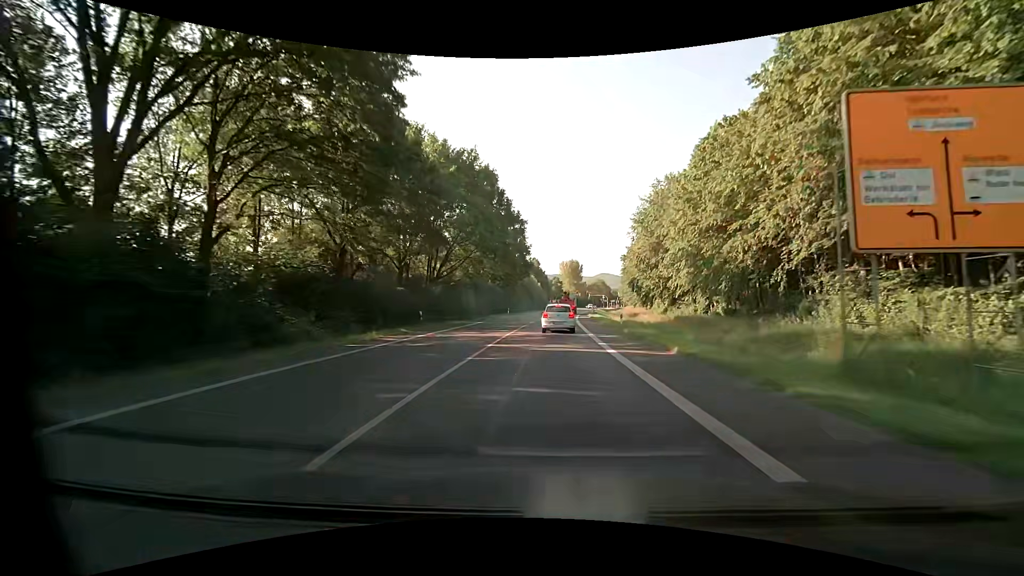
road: primary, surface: asphalt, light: Day
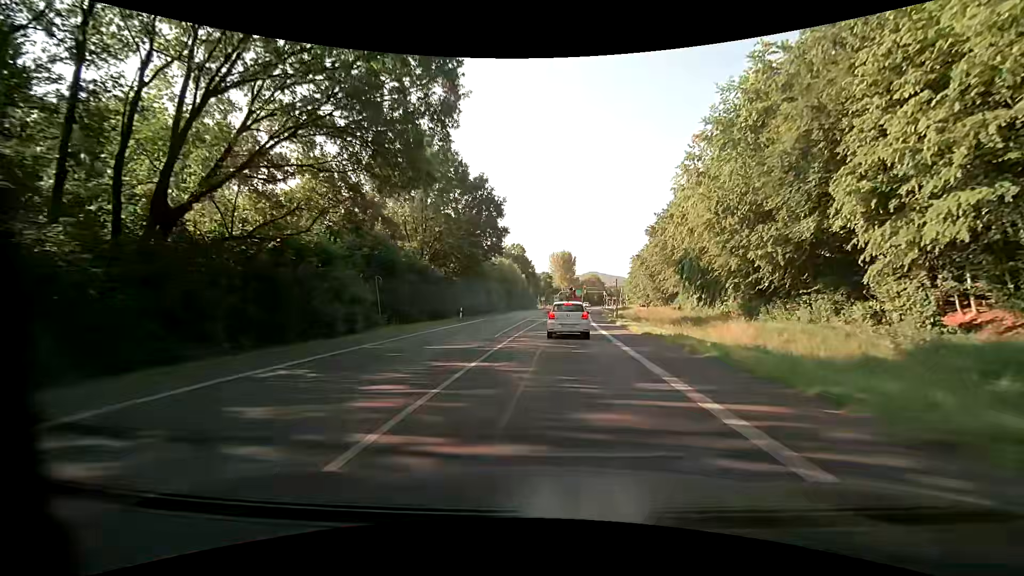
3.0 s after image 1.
(+0.5, +36.8) m; +1°
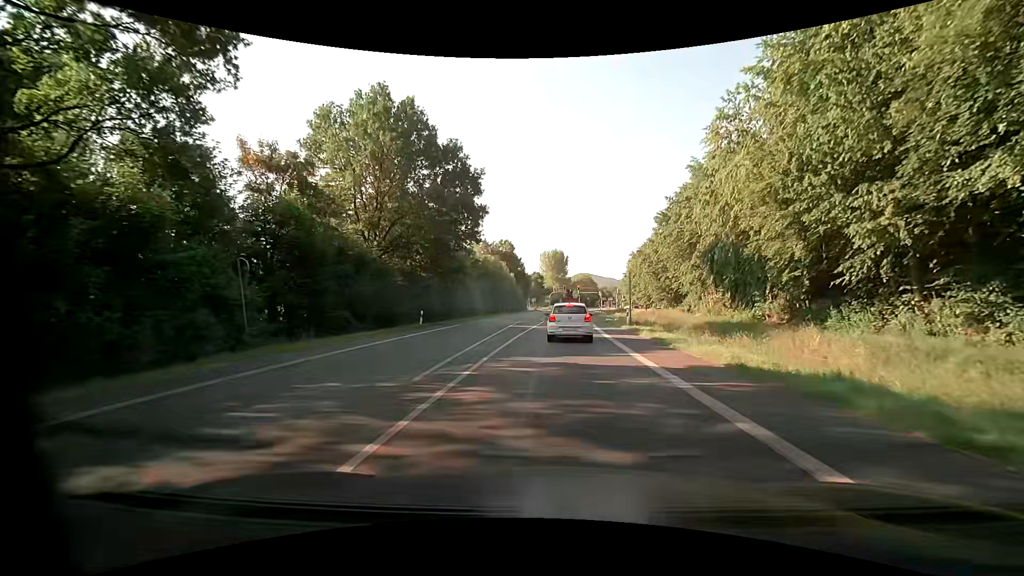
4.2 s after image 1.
(+0.1, +11.4) m; +2°
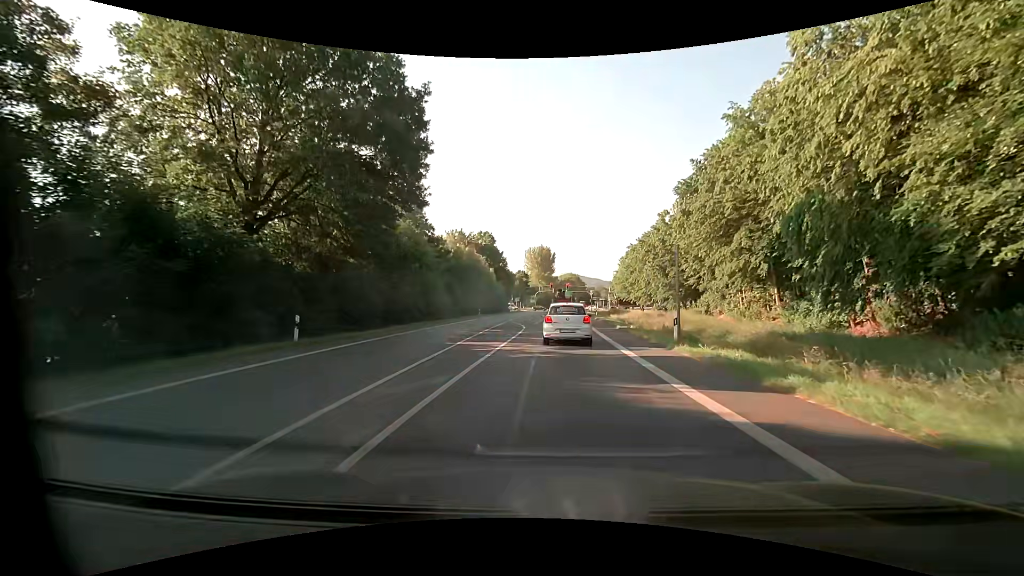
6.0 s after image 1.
(+0.1, +15.1) m; +1°
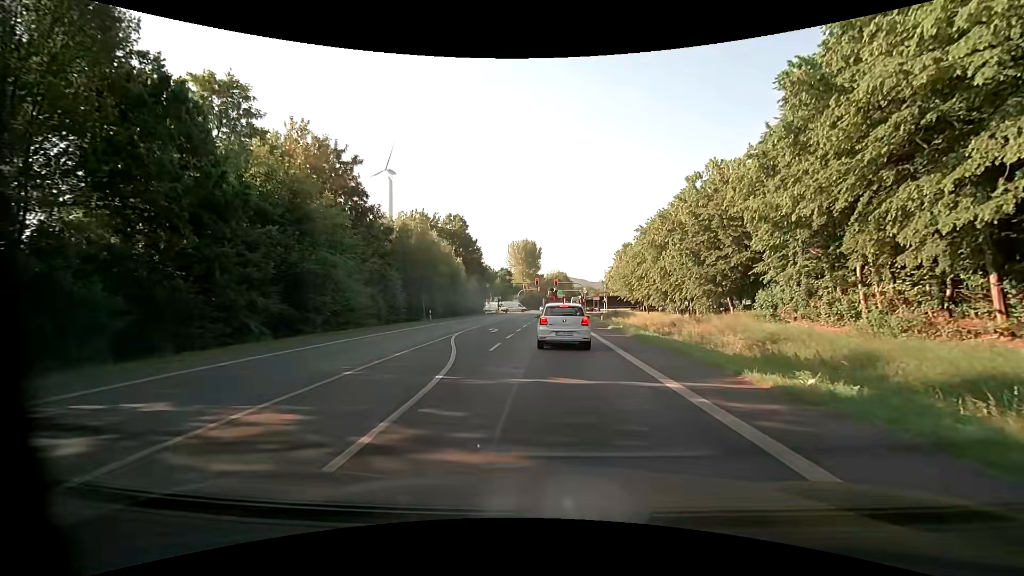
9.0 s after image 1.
(+0.3, +21.7) m; +2°
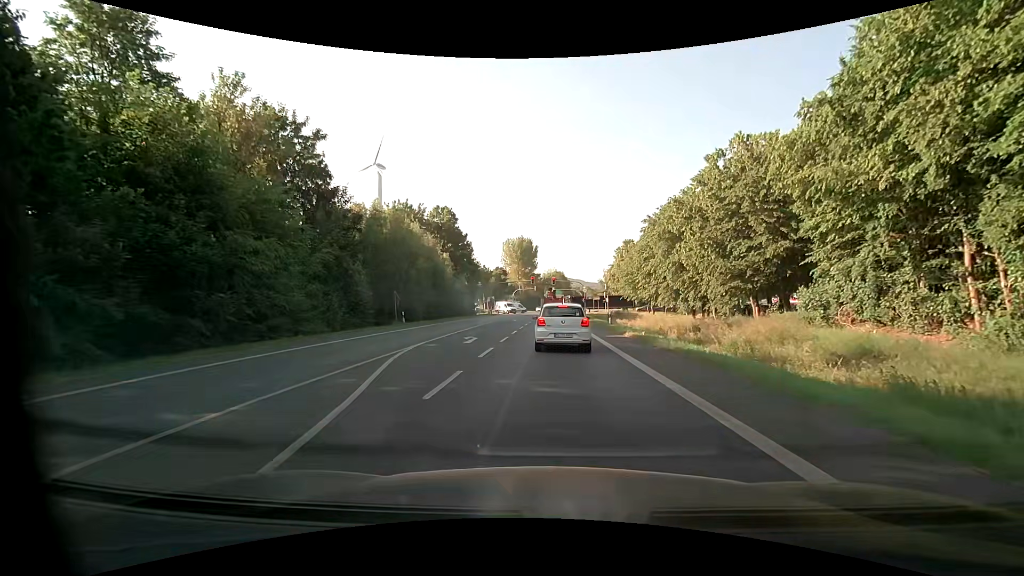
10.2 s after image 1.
(0.0, +7.8) m; +1°
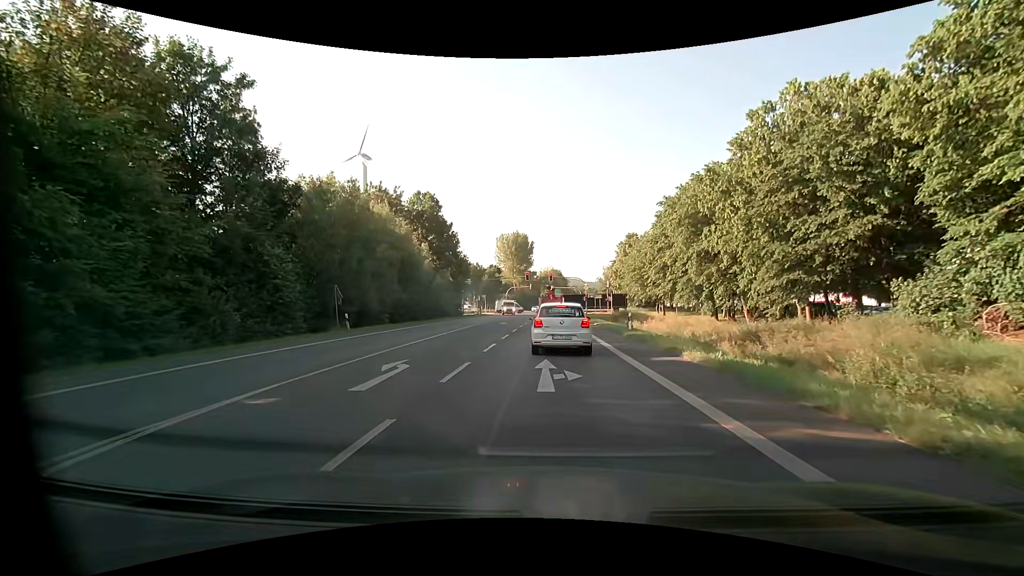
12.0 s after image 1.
(-0.1, +10.4) m; 0°
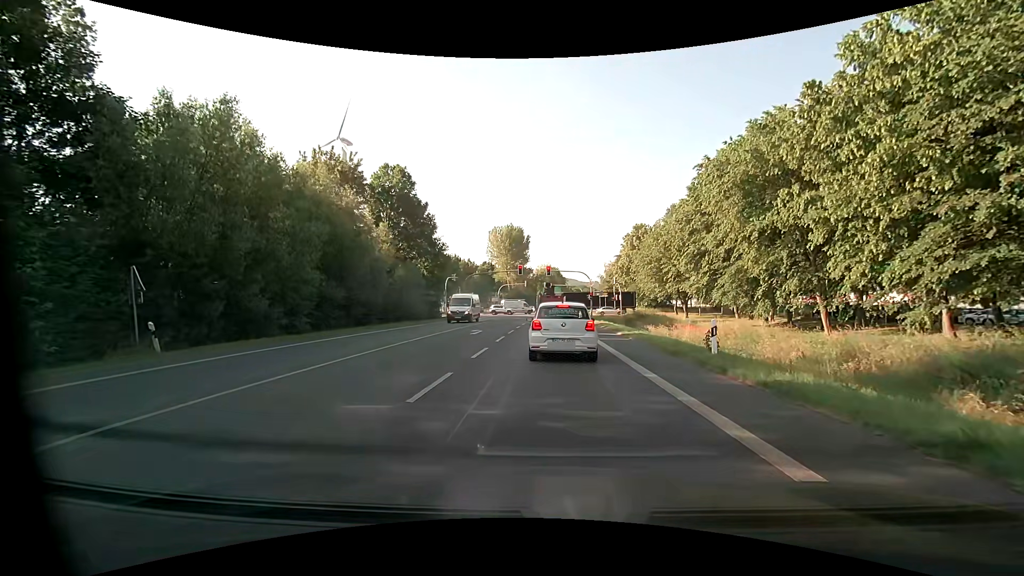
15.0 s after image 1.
(0.0, +13.9) m; 0°
(0, +10) (0, +20) (0, +30) (0, +40) (0, +50) (0, +60) (+1, +70) (+1, +80) (+2, +90) (+2, +100) m
